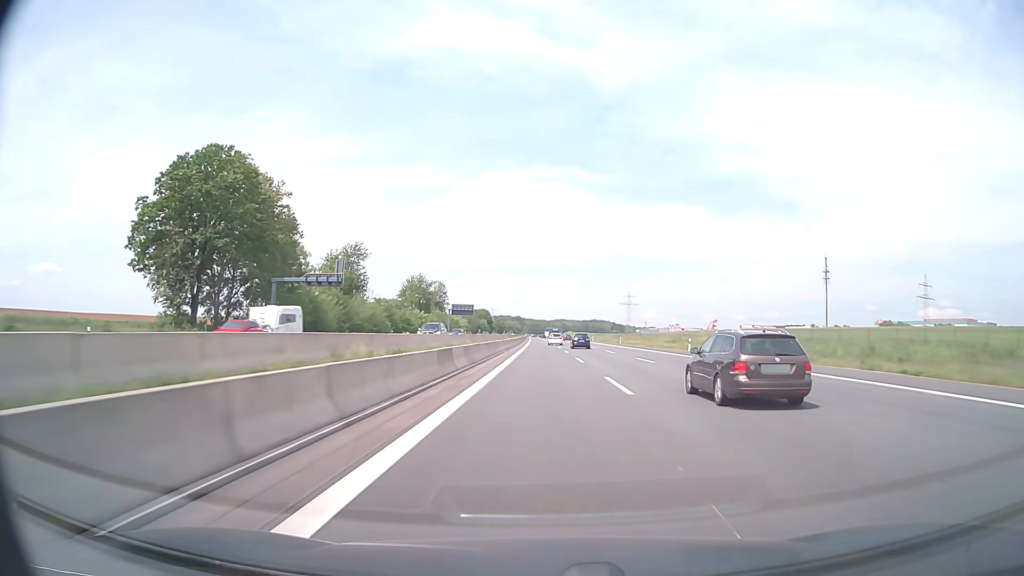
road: motorway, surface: asphalt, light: Day
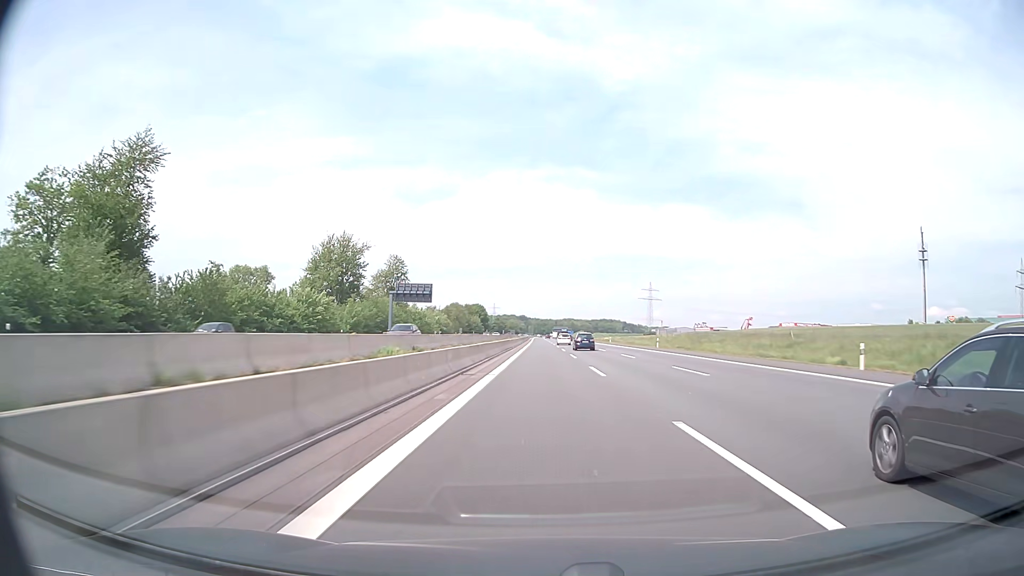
(-0.3, +82.5) m; 0°
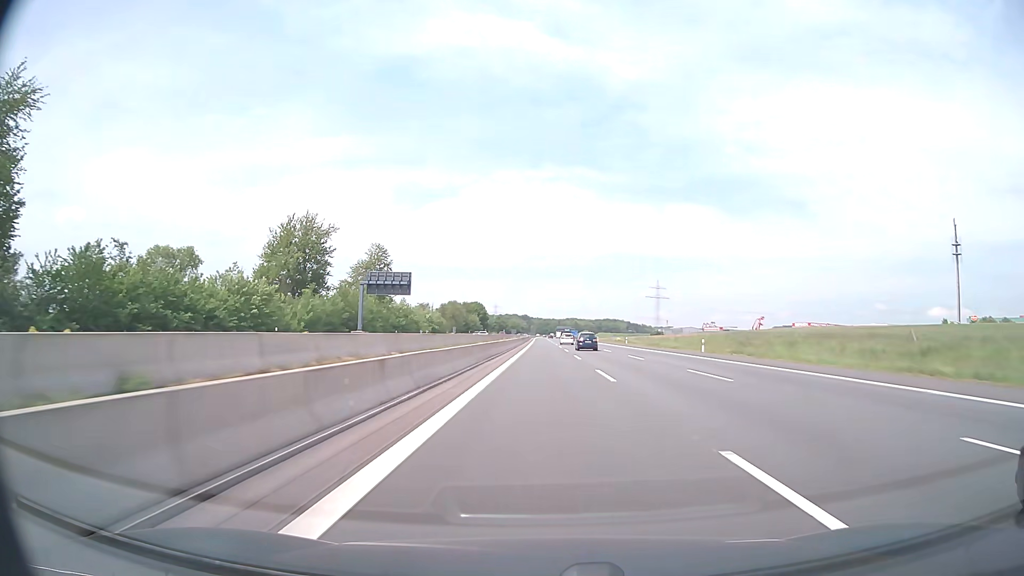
(0.0, +20.6) m; 0°
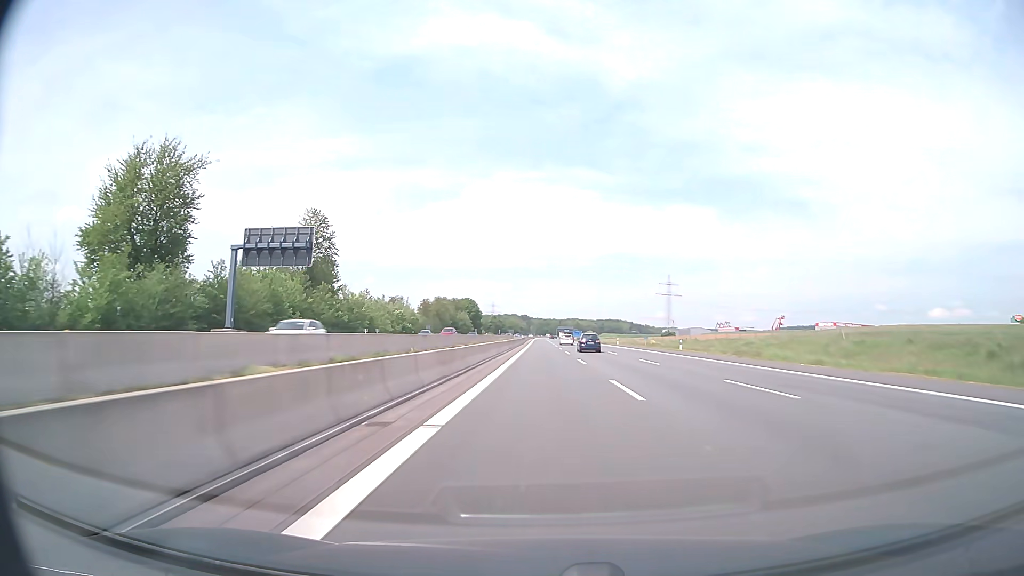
(0.0, +41.2) m; 0°
(0, +10) (0, +20) (0, +30) (0, +40) (0, +50) (0, +60) (0, +70) (0, +80) (0, +90) (0, +100) m
